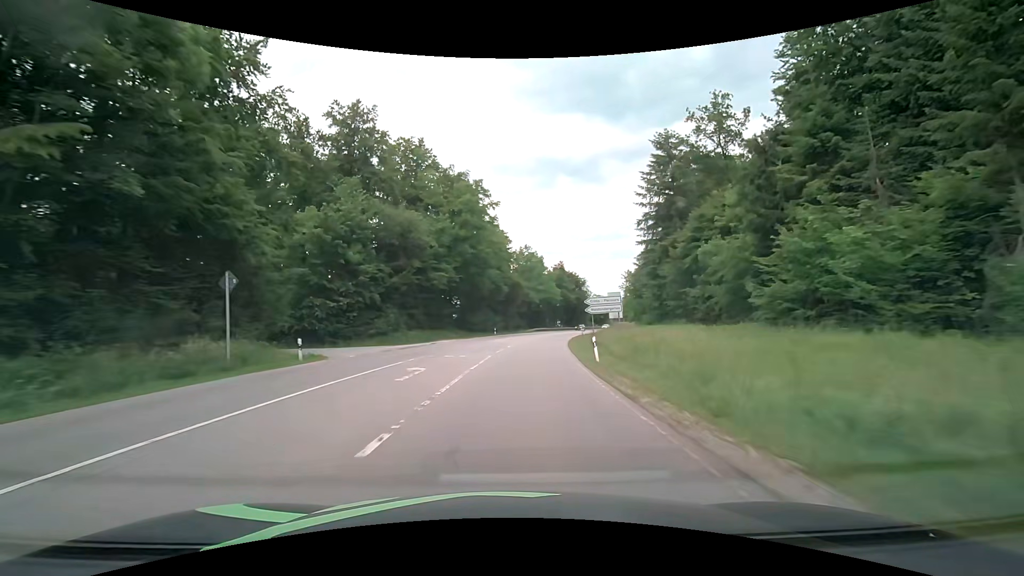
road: secondary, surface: asphalt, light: Day
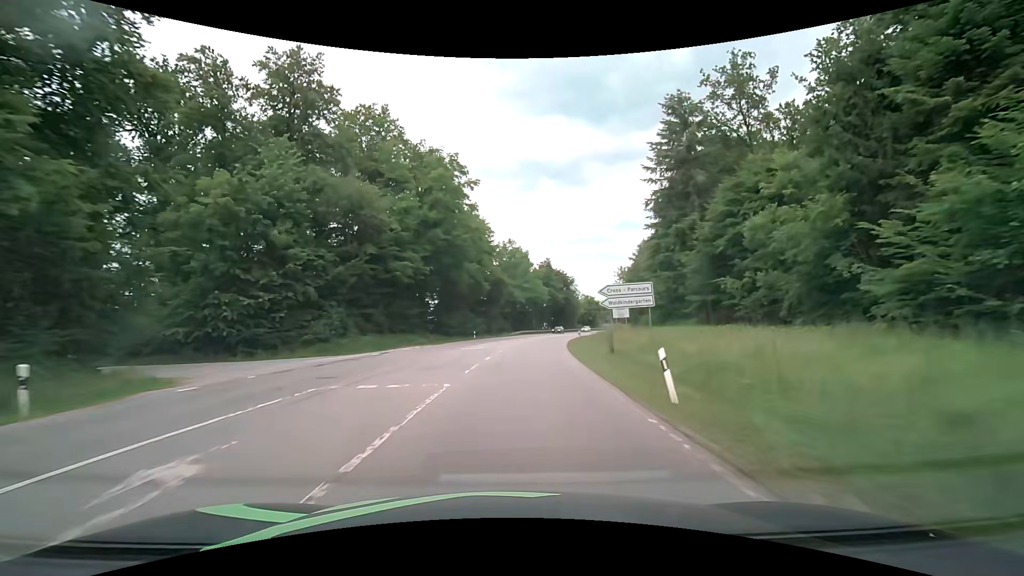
(+0.1, +11.1) m; +2°
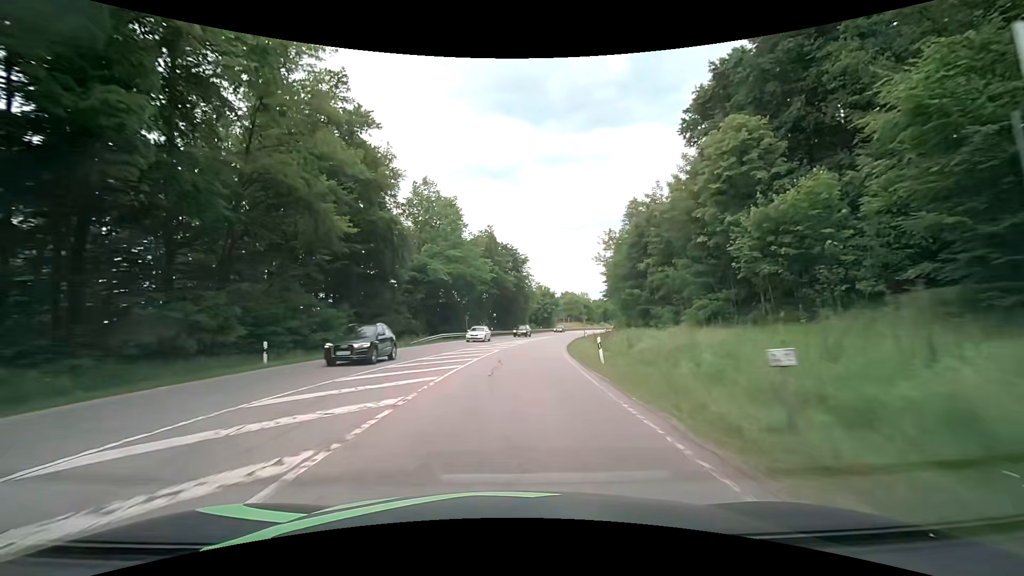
(+2.8, +43.2) m; +8°
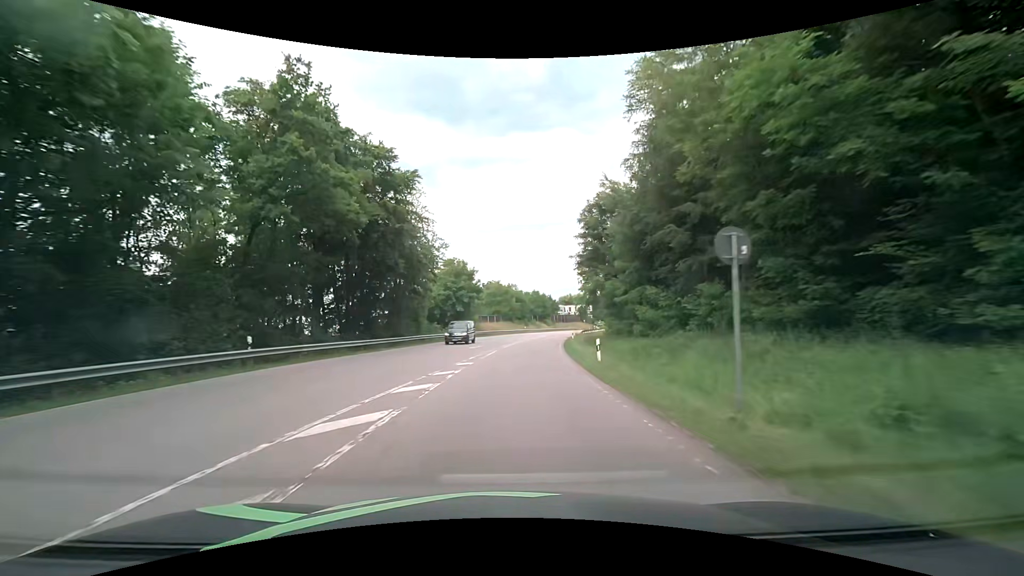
(+3.7, +51.5) m; +9°
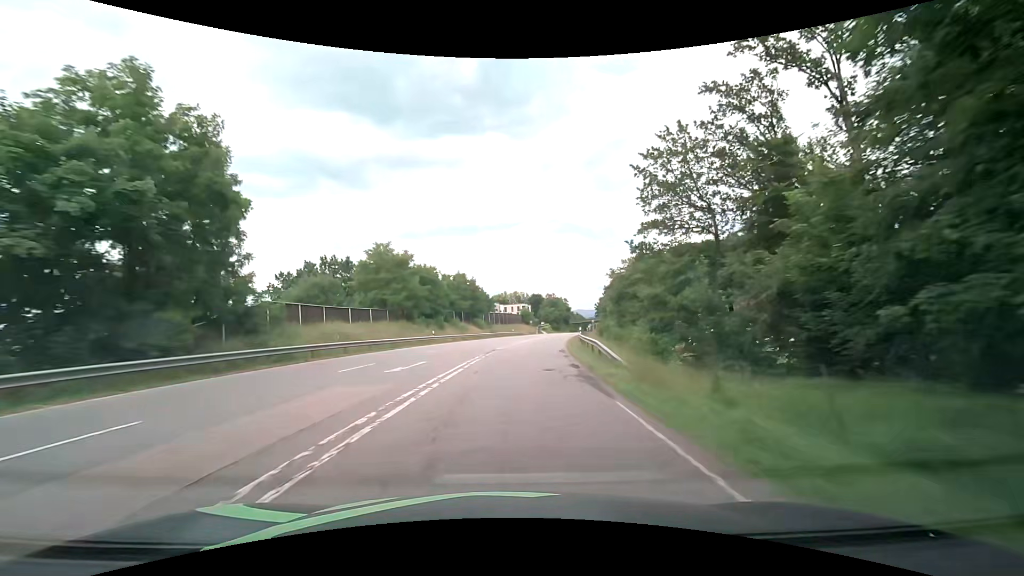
(+3.9, +53.3) m; +8°
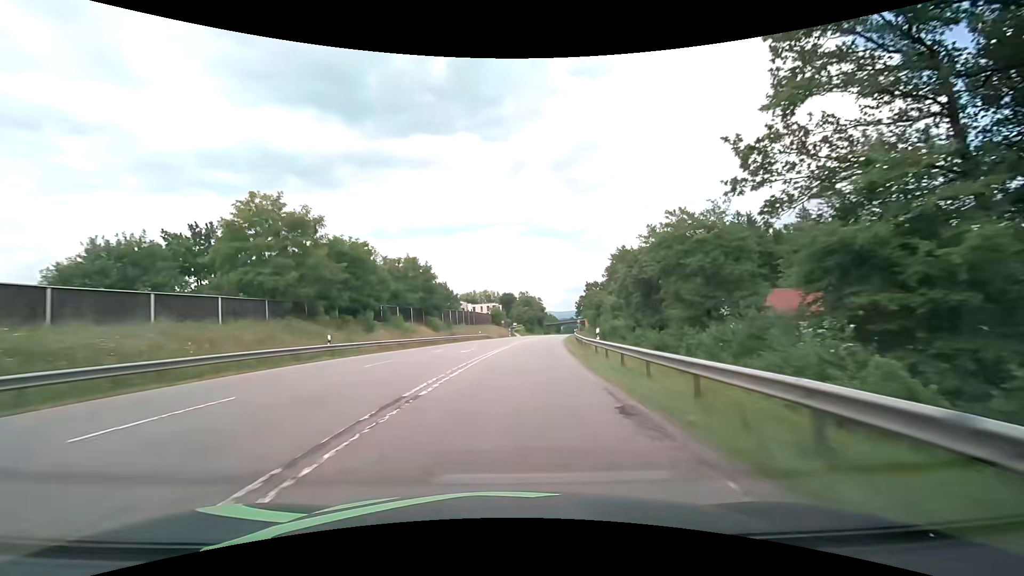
(+0.6, +21.3) m; +3°
